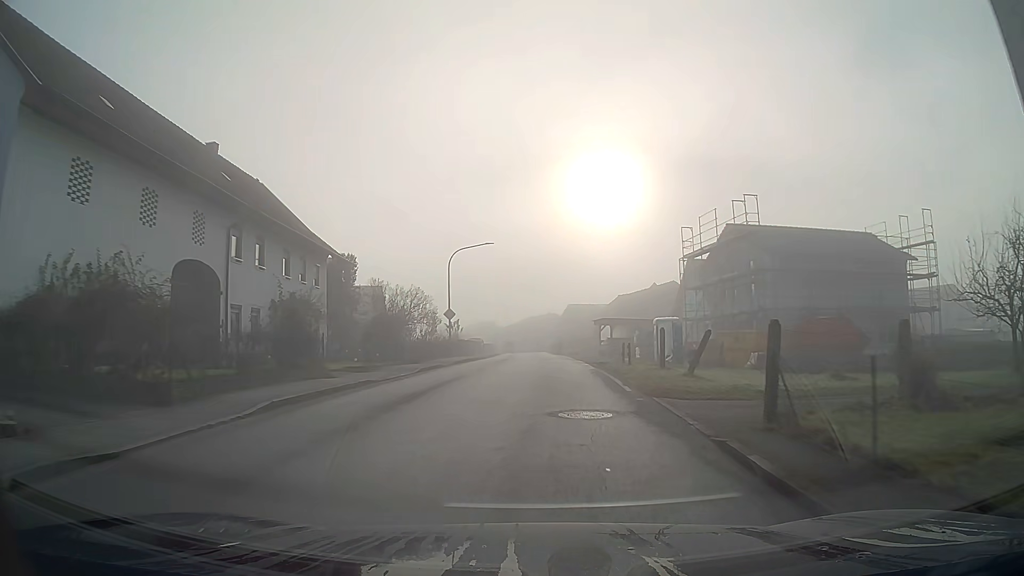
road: secondary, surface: asphalt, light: Day
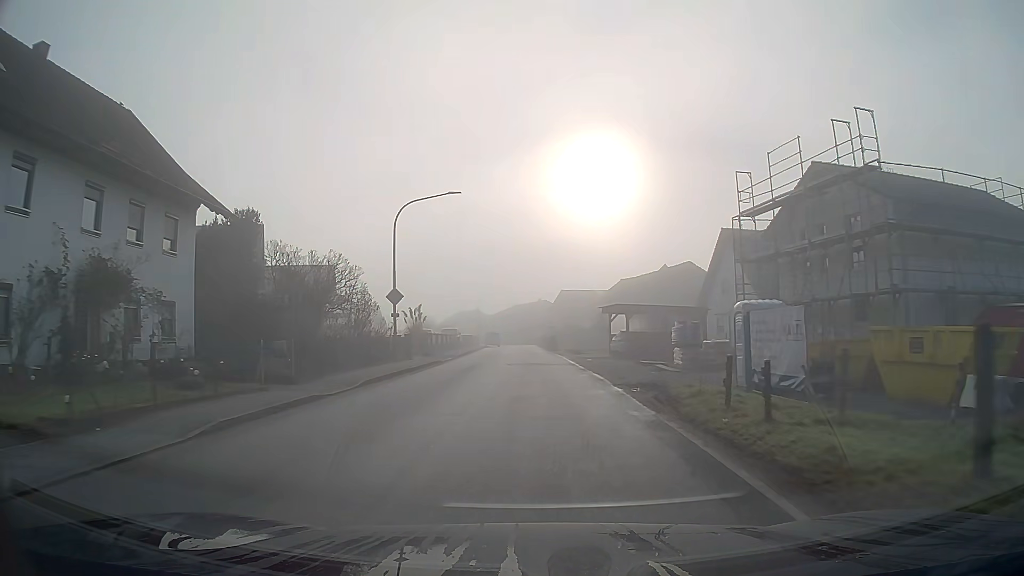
(+0.1, +14.4) m; +1°
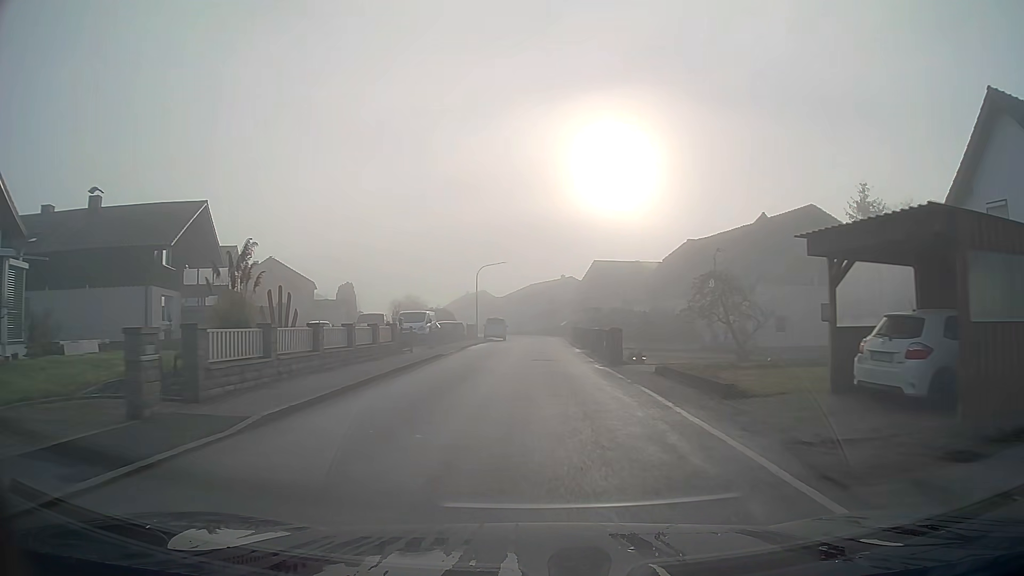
(-0.4, +29.0) m; -1°
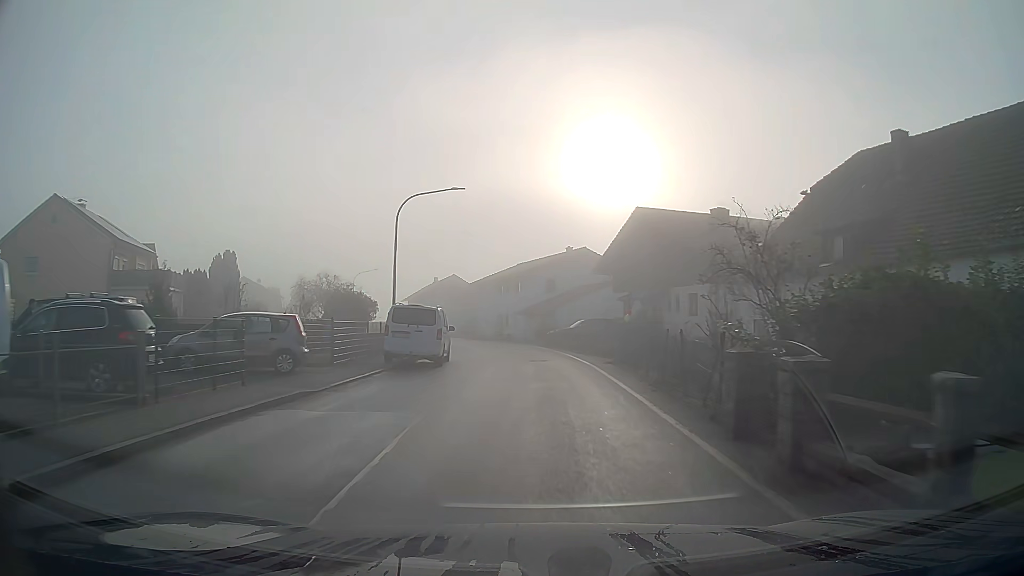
(+0.2, +35.9) m; +1°
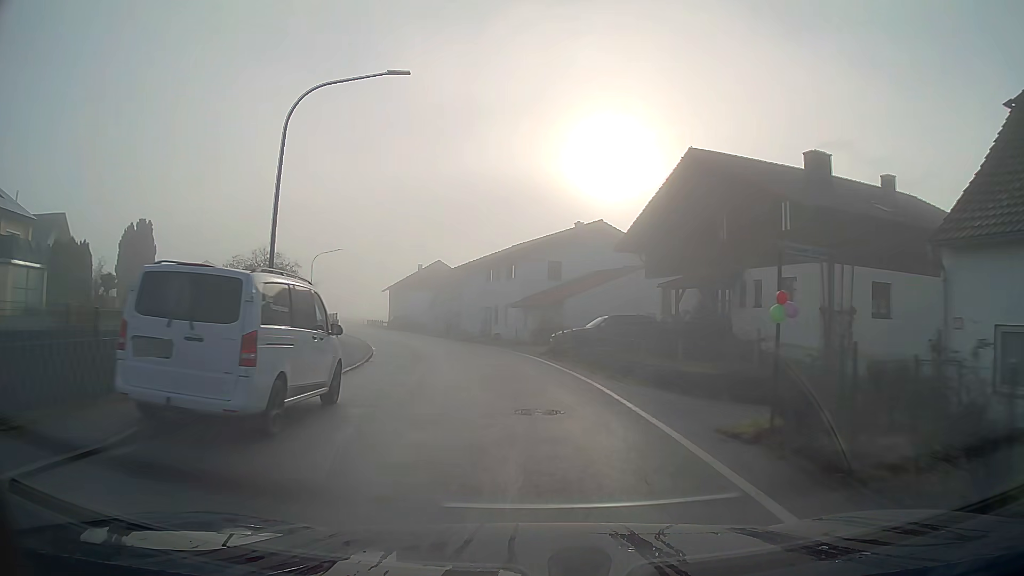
(0.0, +14.2) m; -1°
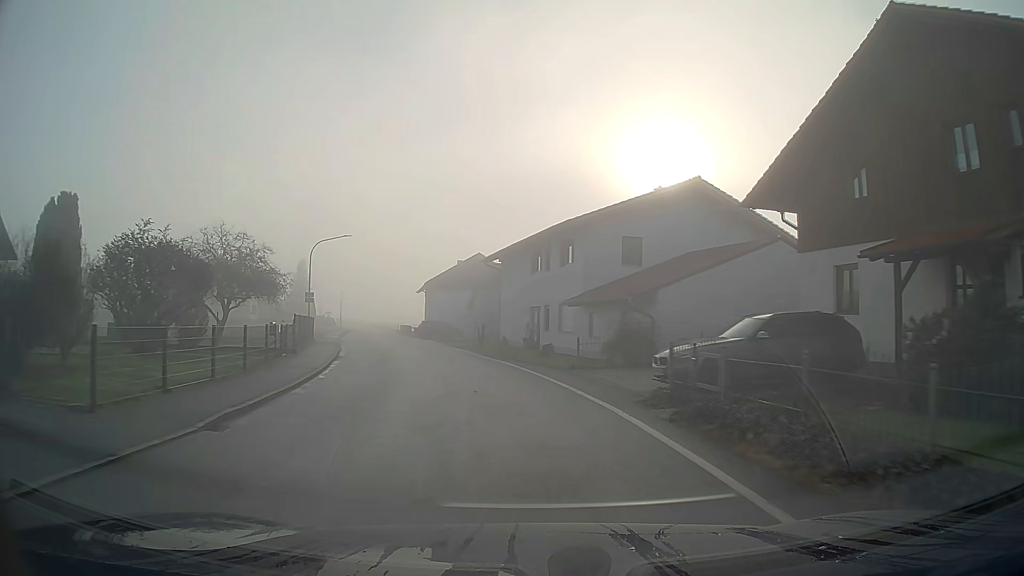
(-0.6, +14.1) m; -6°
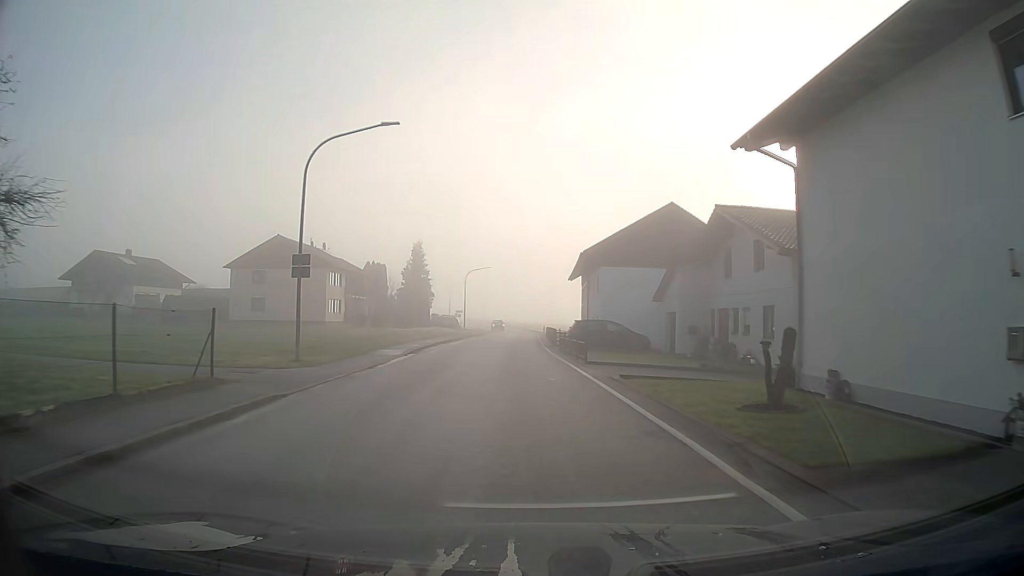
(-3.5, +28.7) m; -12°
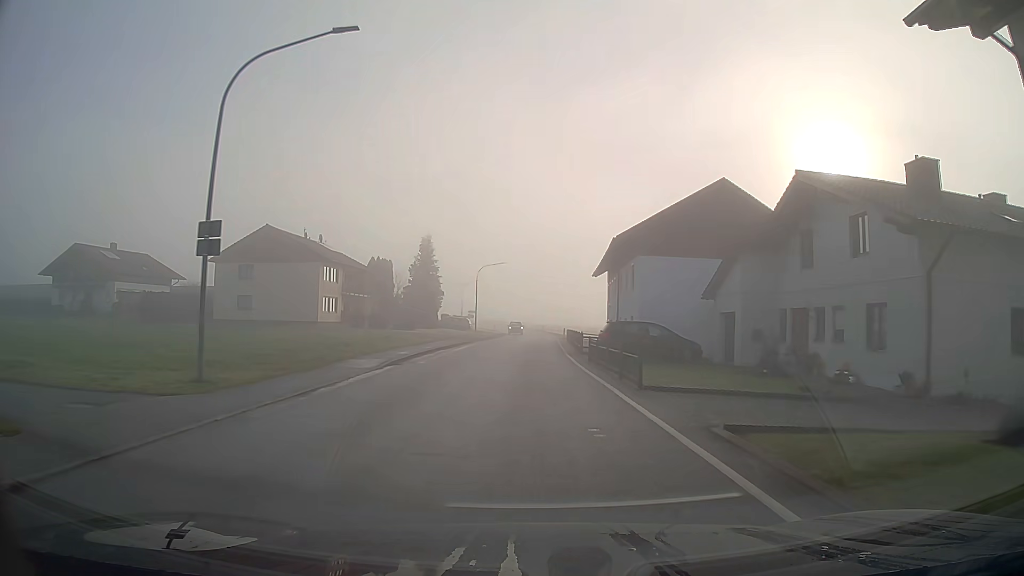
(-0.1, +7.5) m; -1°
(0, +10) (0, +20) (0, +30) (0, +40) (0, +50) (+1, +60) (+1, +70) (+1, +80) (0, +90) (-1, +100) m
